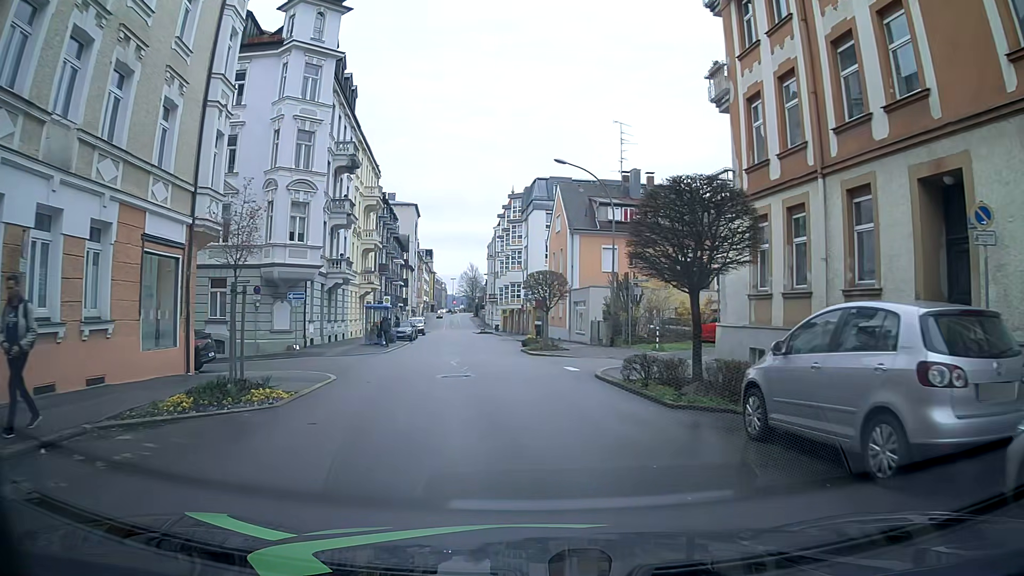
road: tertiary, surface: asphalt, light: Day
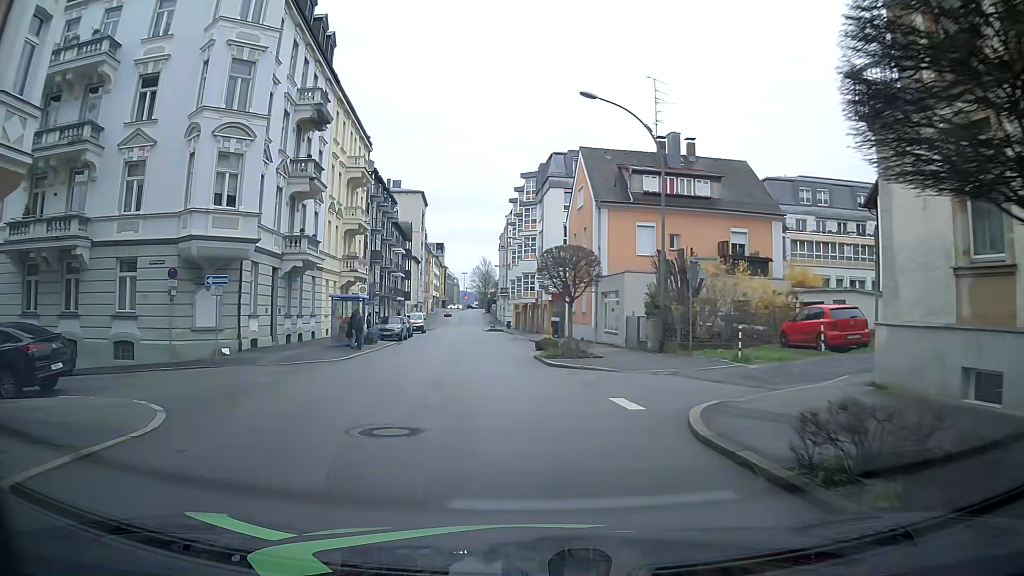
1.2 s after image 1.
(-0.2, +9.5) m; -3°
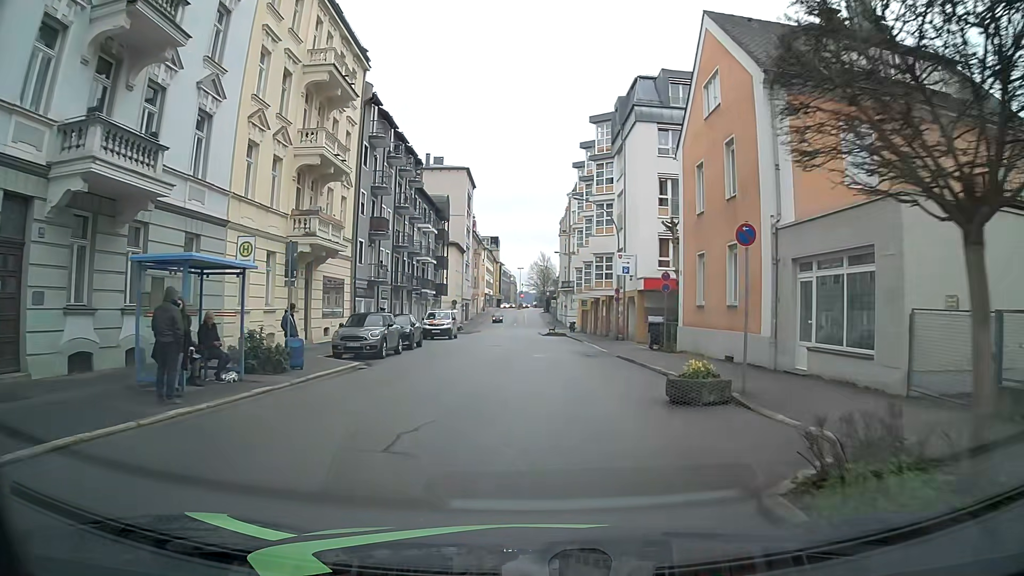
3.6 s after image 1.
(-0.8, +19.6) m; -4°
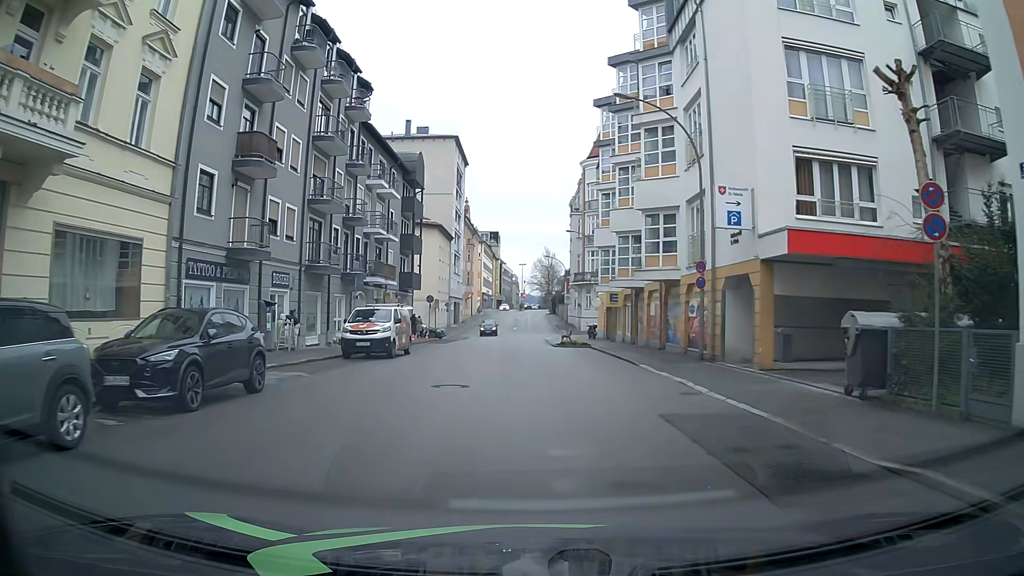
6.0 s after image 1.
(-0.2, +19.6) m; 0°
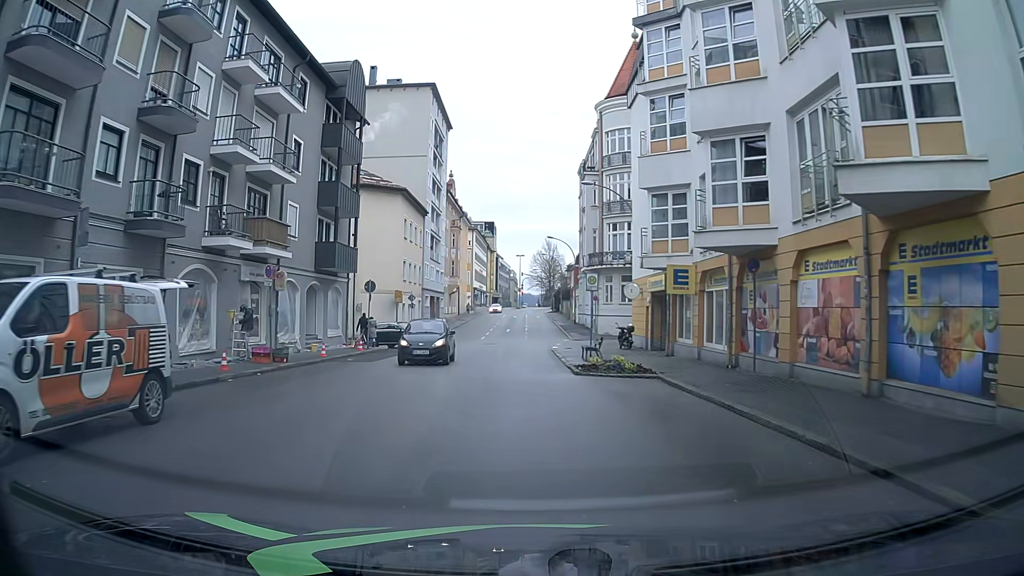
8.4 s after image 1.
(-0.3, +19.2) m; -2°
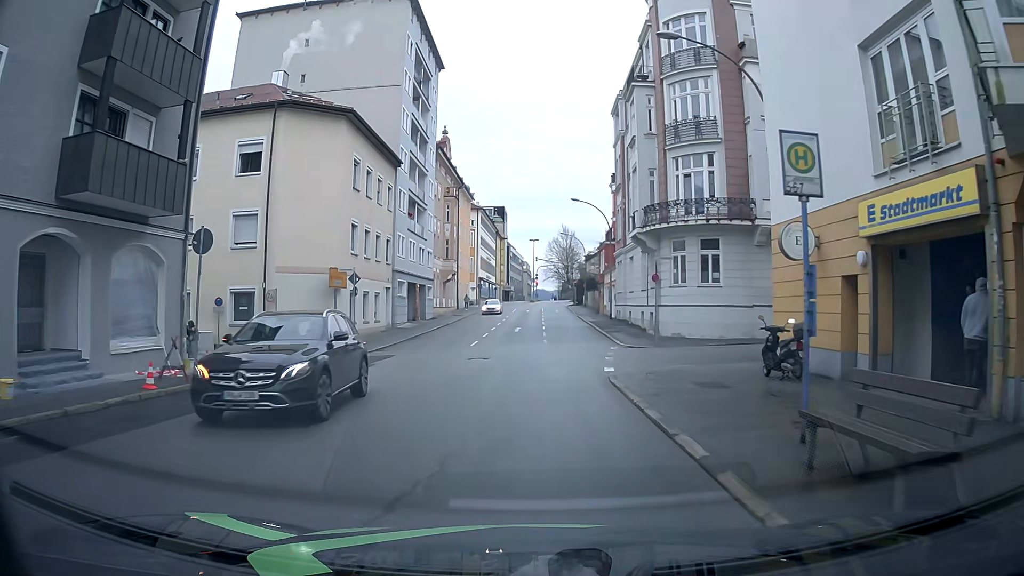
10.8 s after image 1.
(+0.2, +19.2) m; 0°
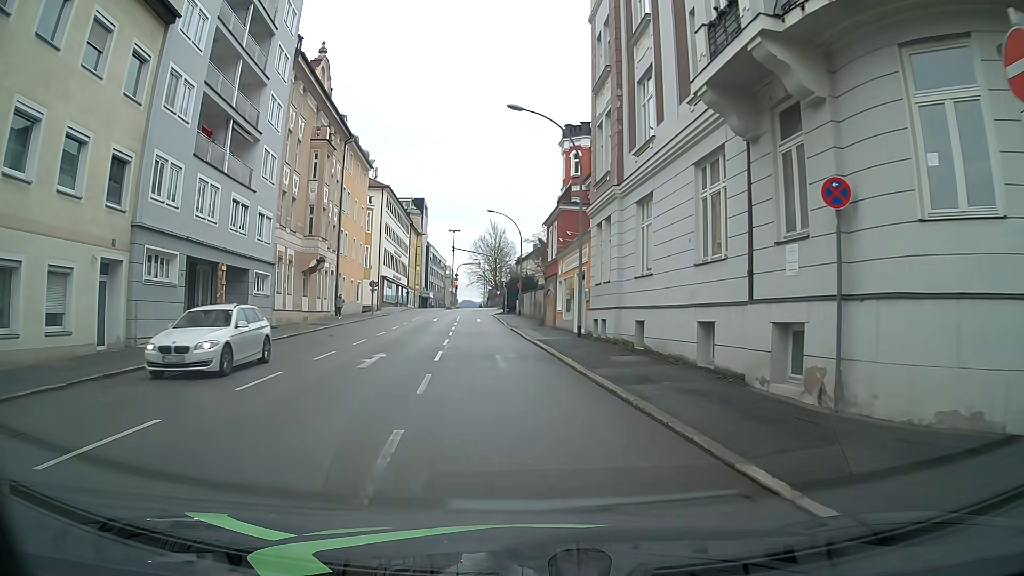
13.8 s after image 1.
(+0.9, +24.0) m; +4°
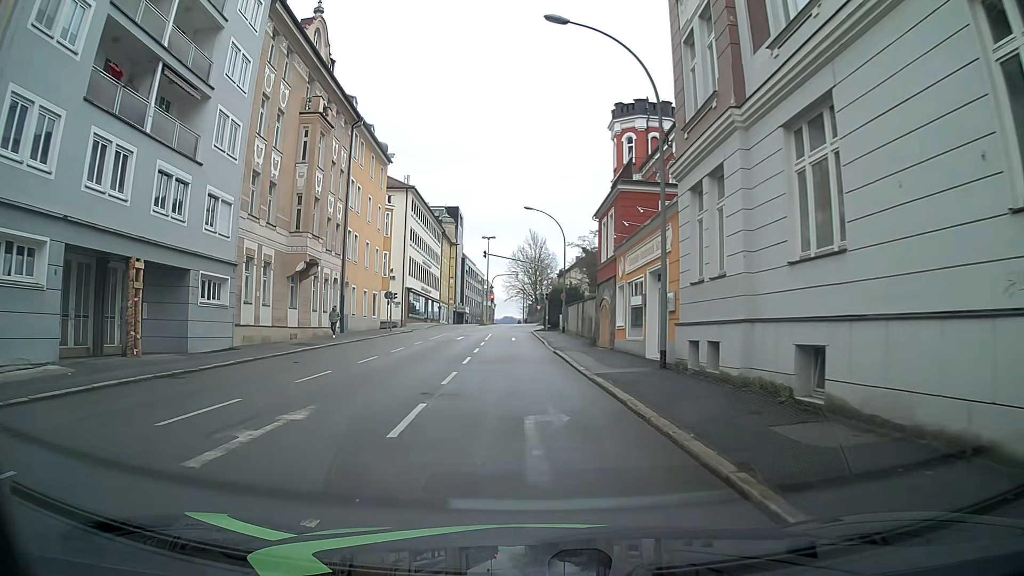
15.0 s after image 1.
(0.0, +9.3) m; -2°
